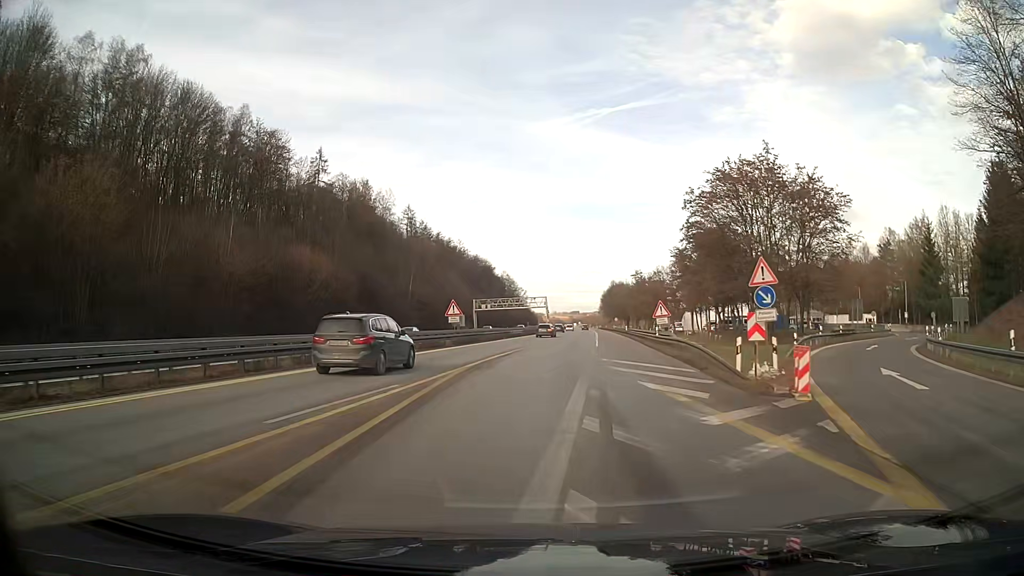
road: motorway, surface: asphalt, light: Day
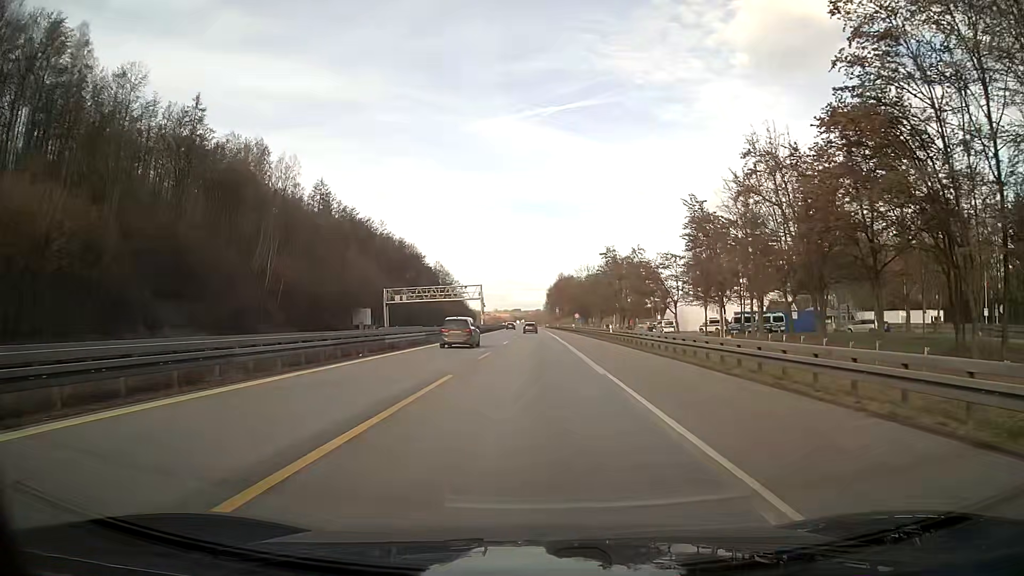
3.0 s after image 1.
(+1.7, +38.6) m; +5°
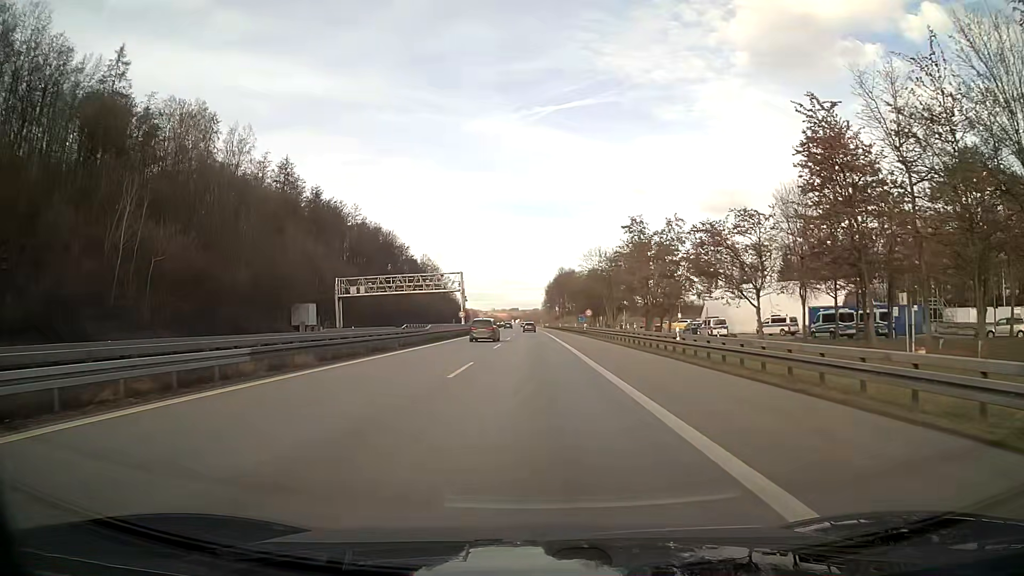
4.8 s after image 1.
(+0.2, +26.5) m; 0°
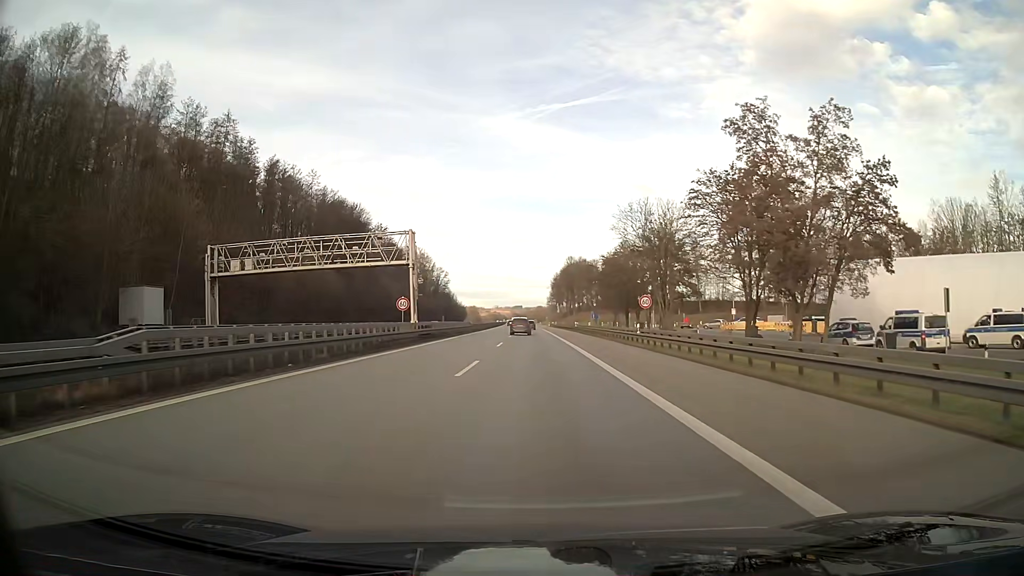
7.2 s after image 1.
(-0.2, +36.6) m; 0°
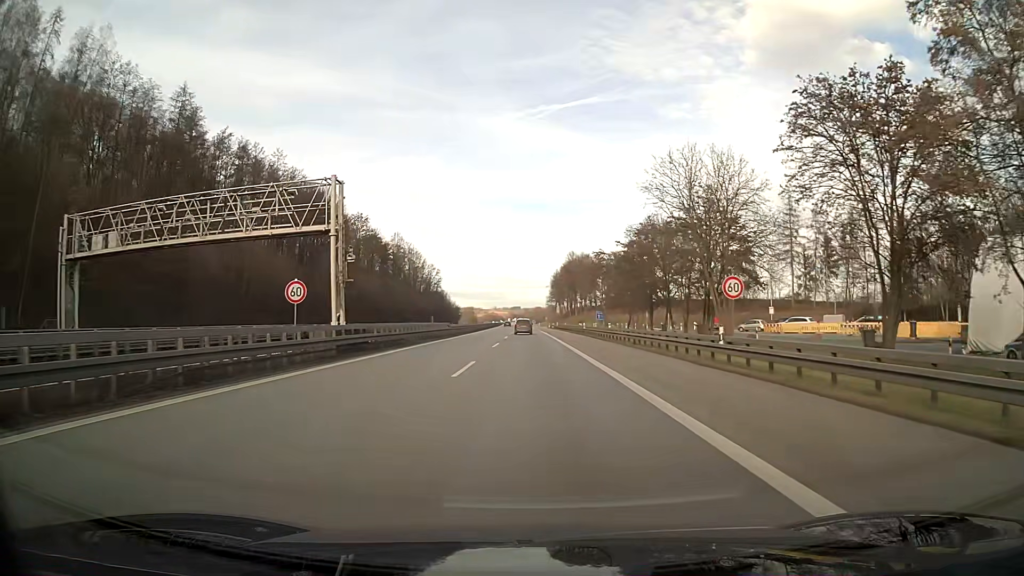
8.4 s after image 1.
(0.0, +18.2) m; 0°
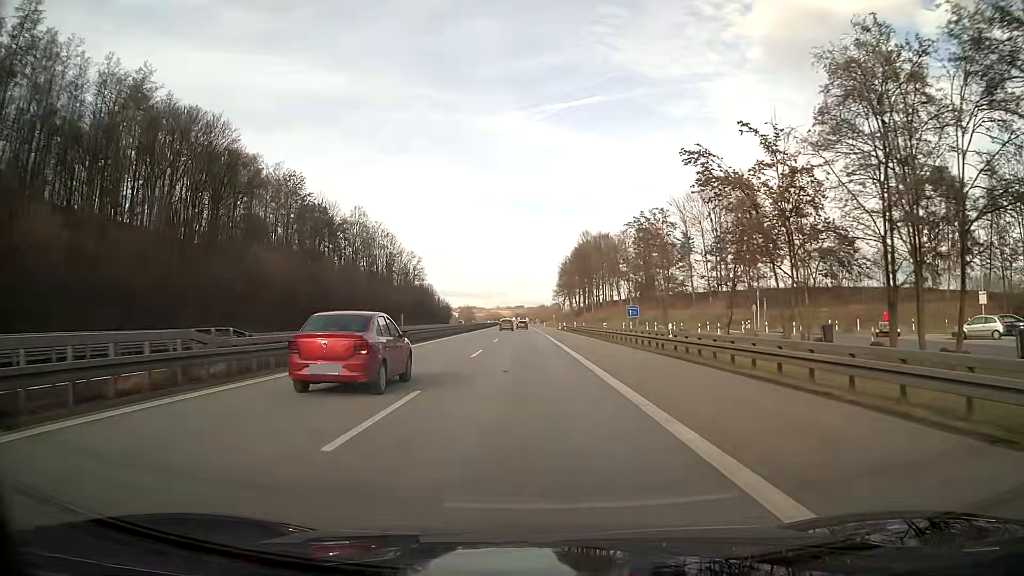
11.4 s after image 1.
(0.0, +45.6) m; 0°
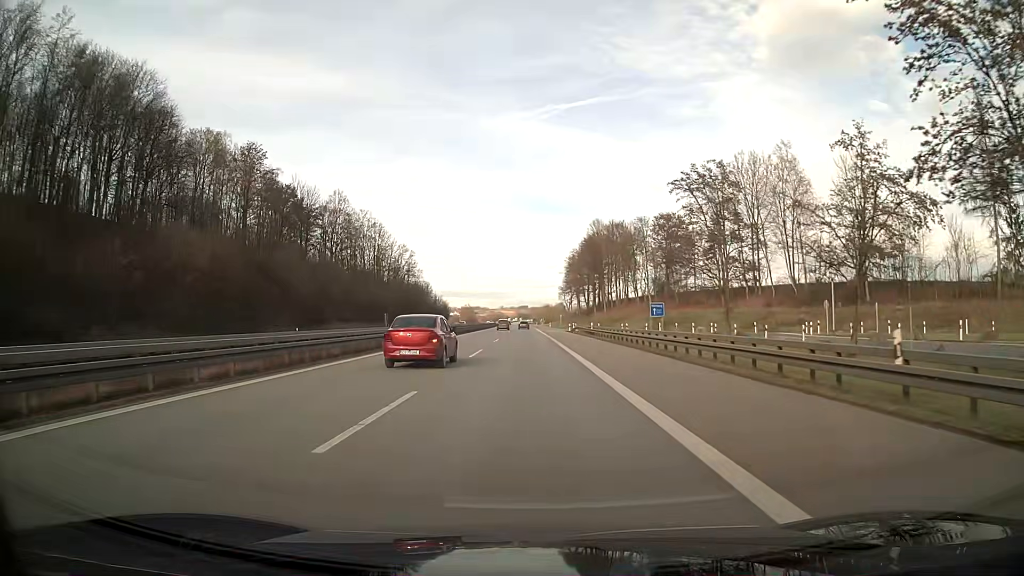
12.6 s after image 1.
(-0.1, +18.3) m; 0°
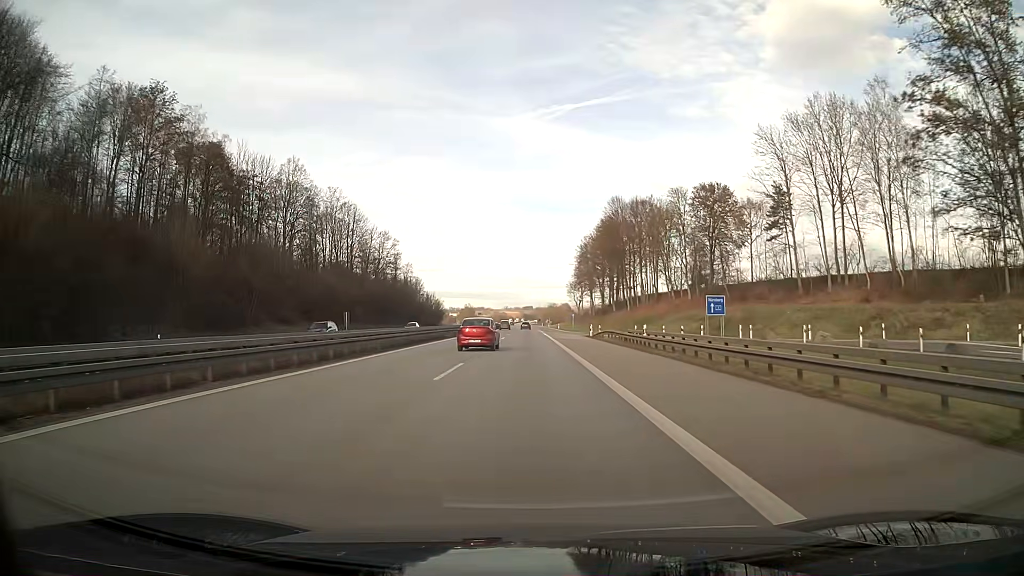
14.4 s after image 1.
(-0.1, +27.4) m; 0°
